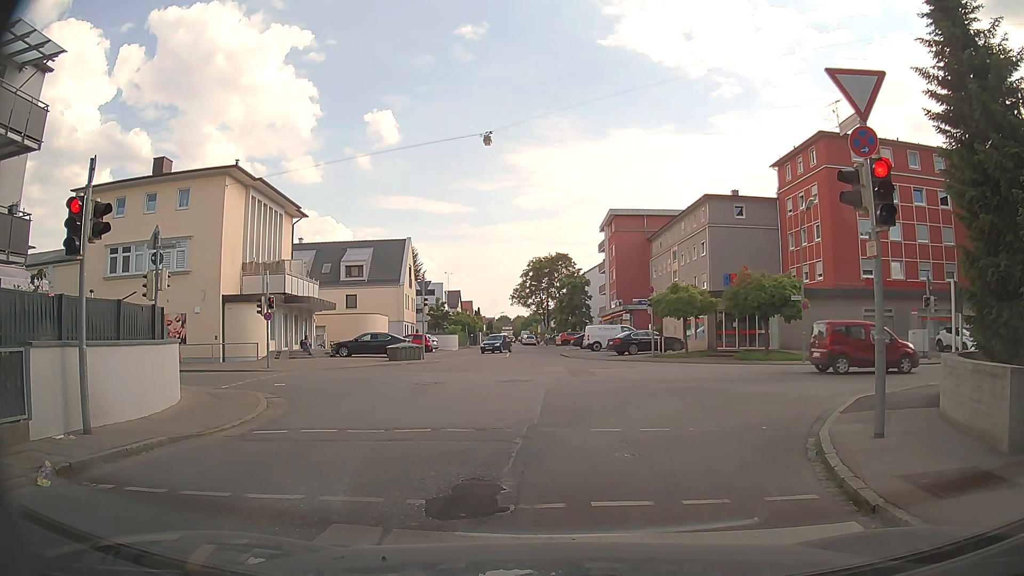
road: unclassified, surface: asphalt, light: Day
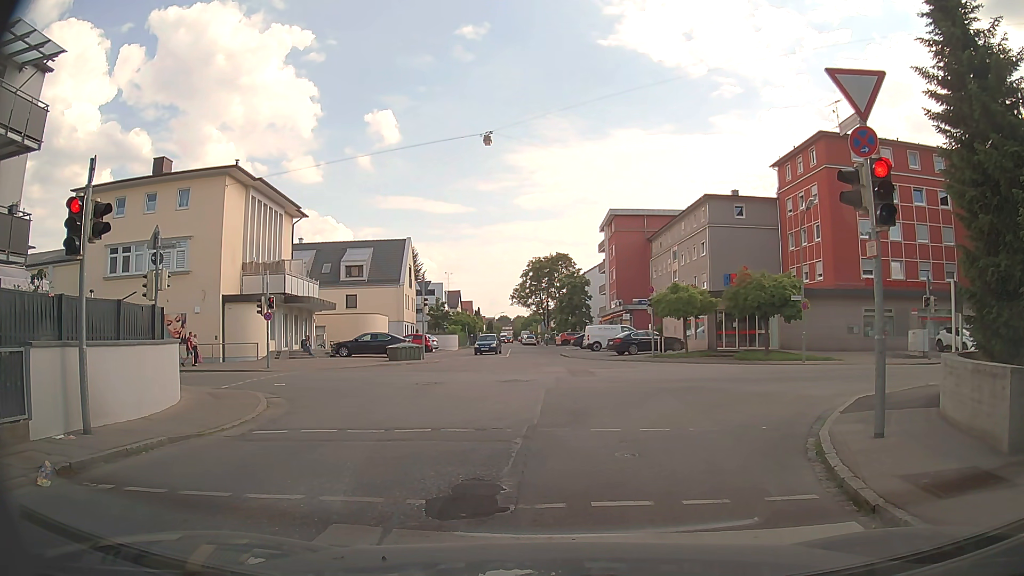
(0.0, 0.0) m; 0°
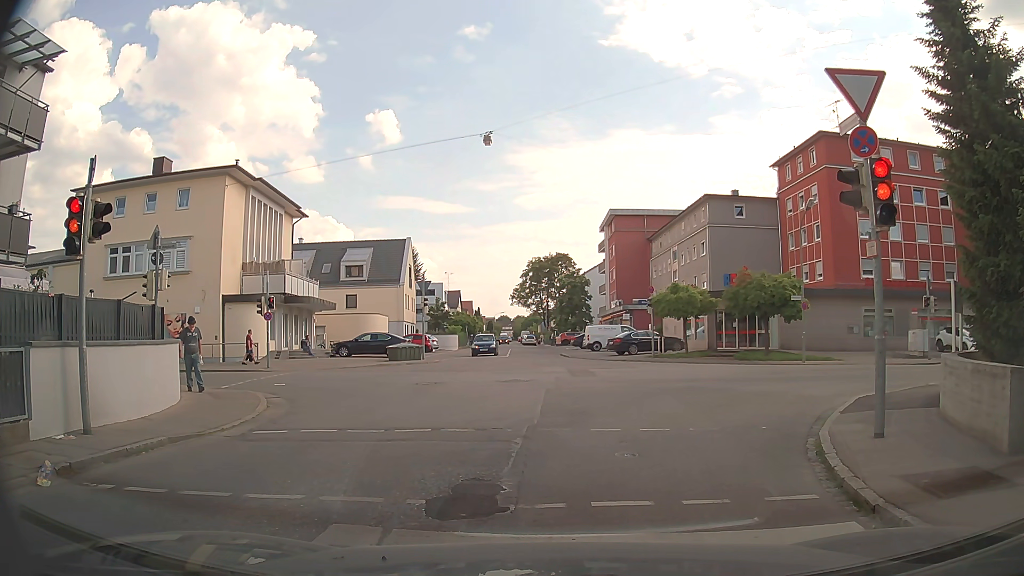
(0.0, 0.0) m; 0°
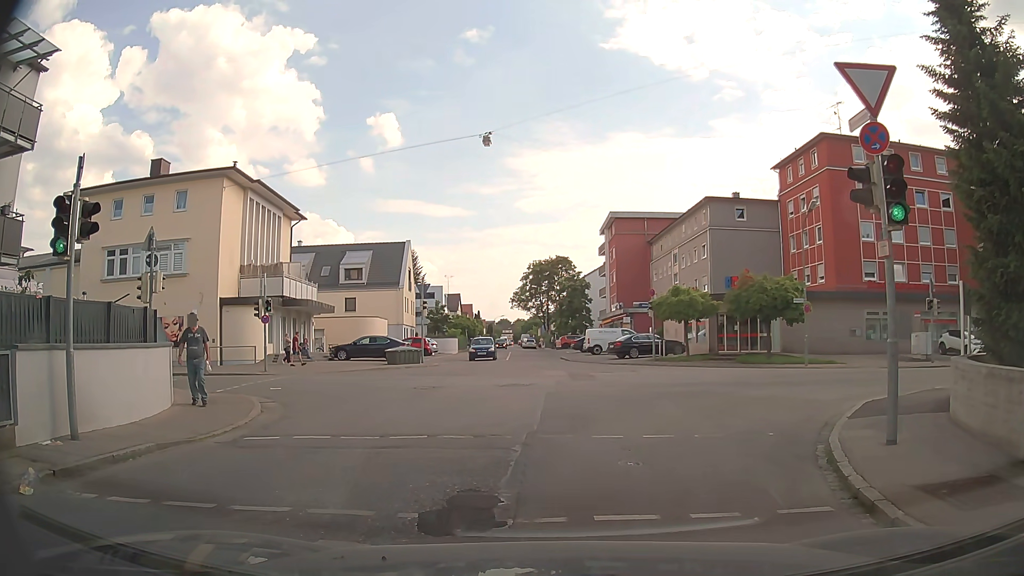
(0.0, +0.3) m; 0°
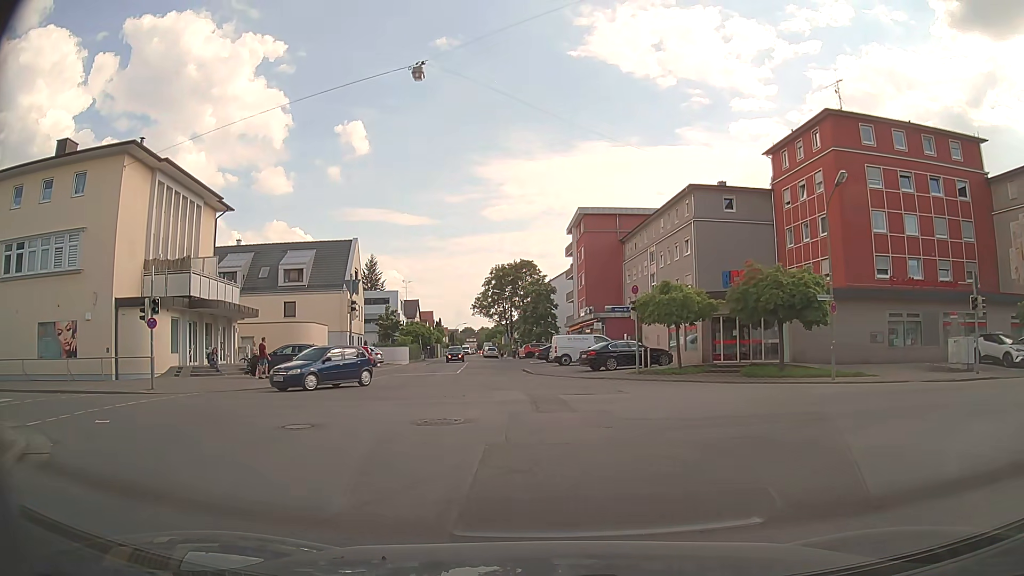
(+0.2, +7.4) m; +2°
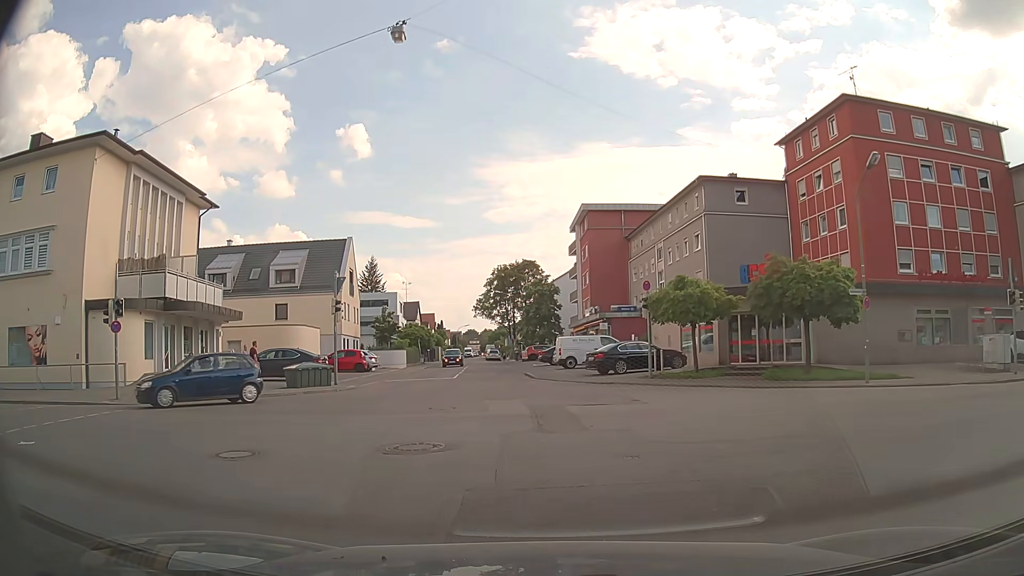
(0.0, +2.7) m; 0°
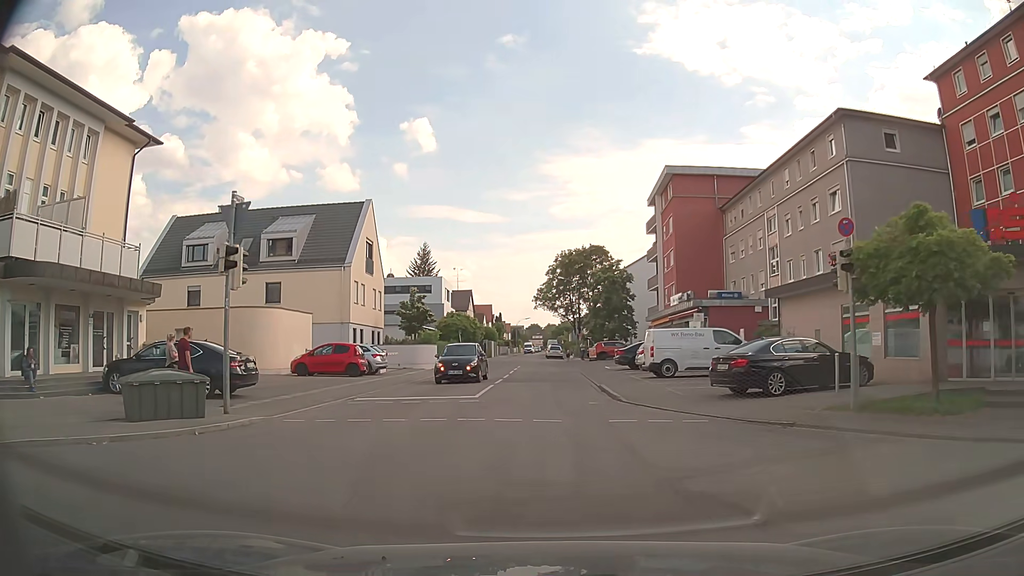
(-0.5, +14.1) m; -5°
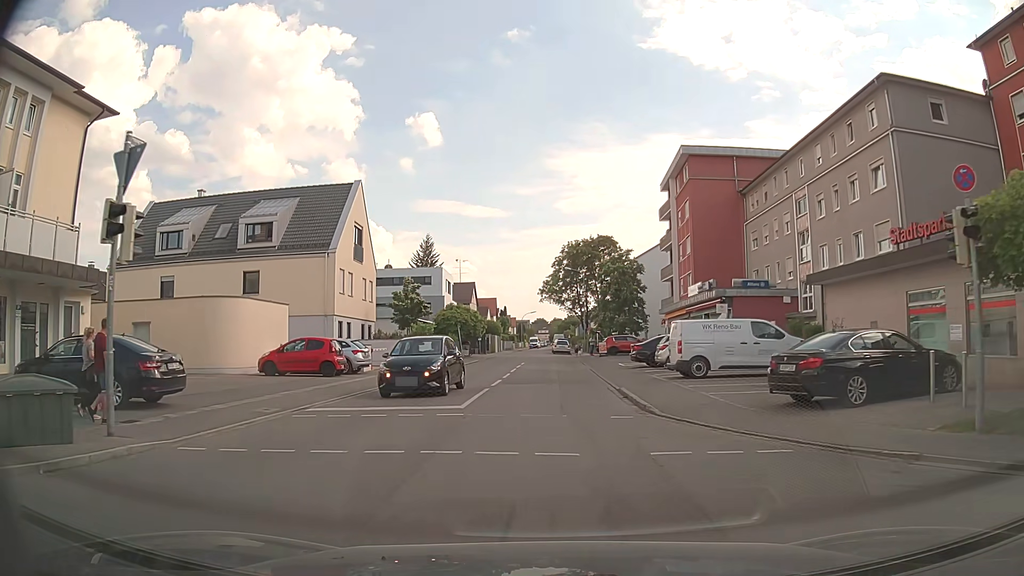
(0.0, +4.3) m; 0°
(0, +10) (0, +20) (0, +30) (0, +40) (0, +50) (-1, +60) (-2, +70) (-2, +80) (-2, +90) (-2, +100) m
